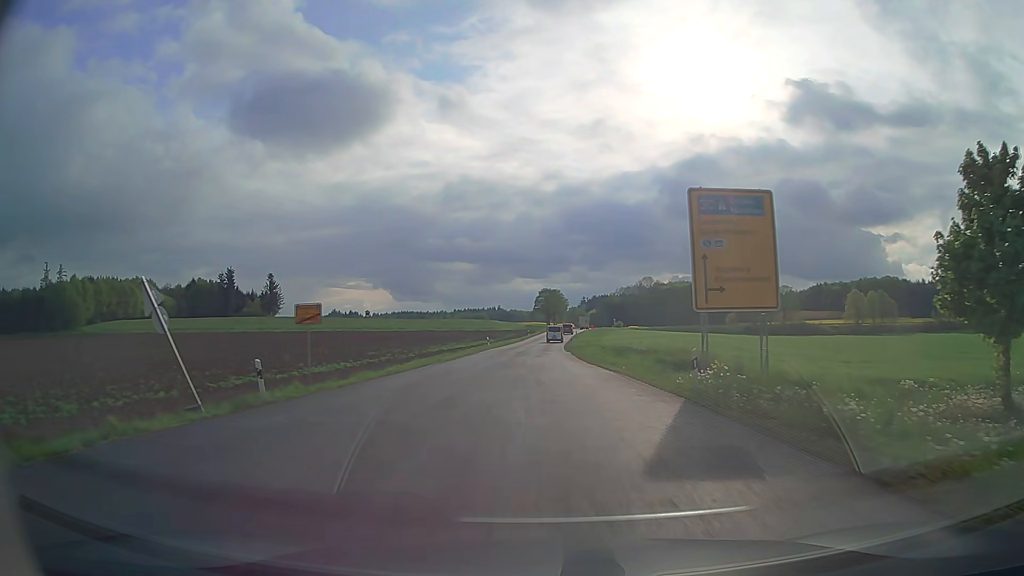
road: secondary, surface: asphalt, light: Day
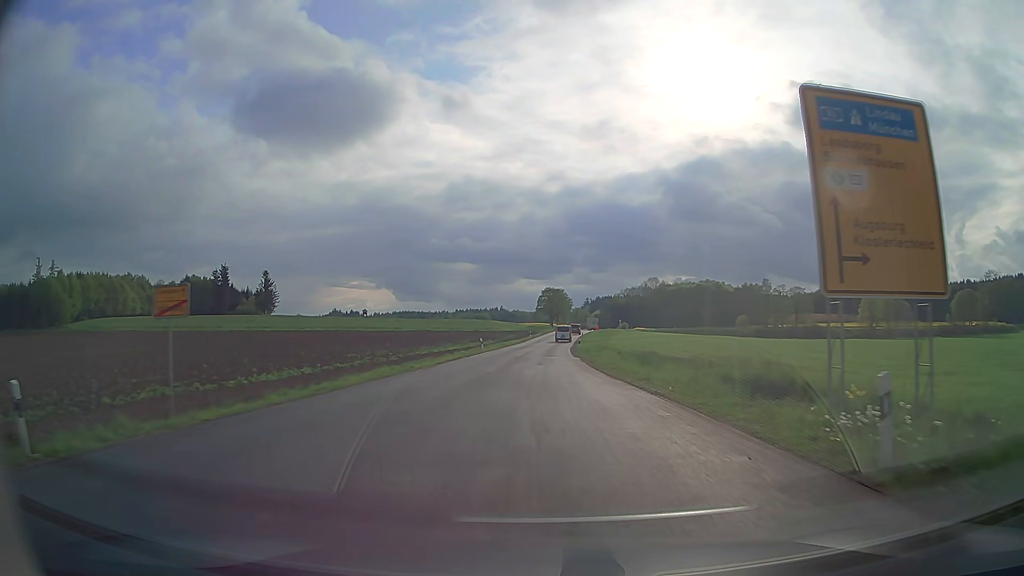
(0.0, +8.8) m; 0°
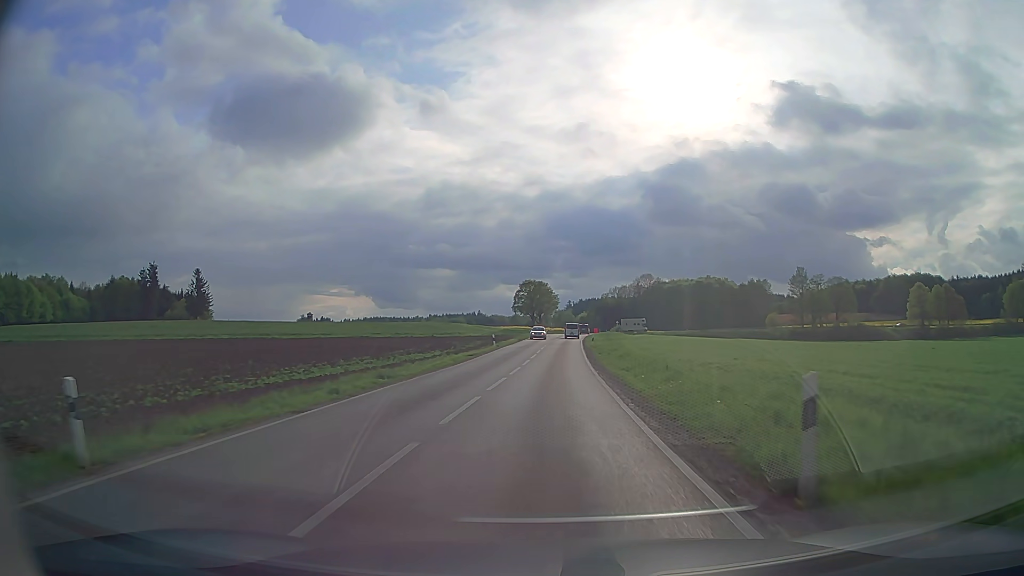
(+0.1, +44.9) m; +2°
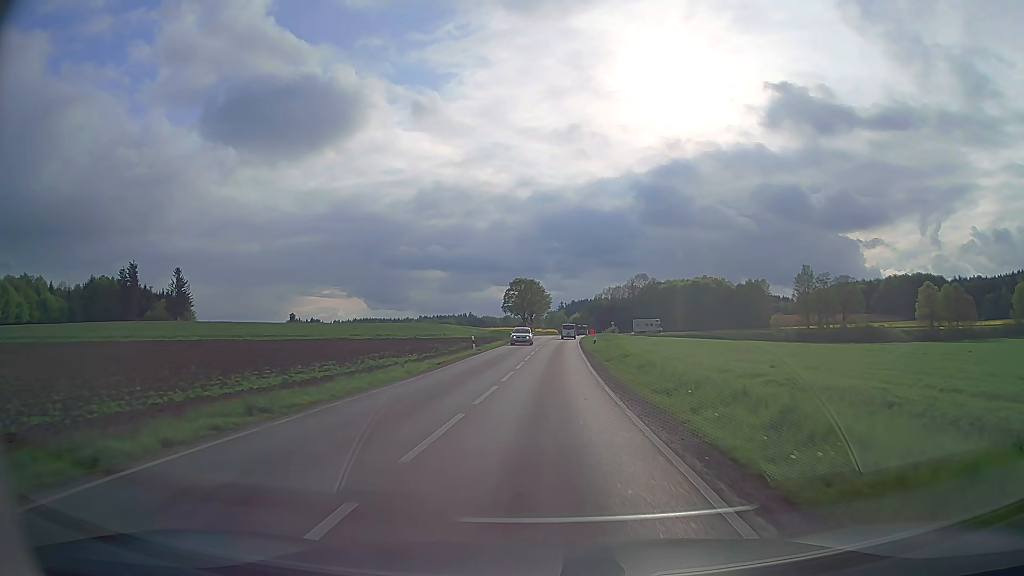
(0.0, +9.1) m; 0°
(0, +10) (0, +20) (0, +30) (+1, +40) (+1, +50) (+1, +60) (+2, +70) (+2, +80) (+3, +90) (+4, +100) m
